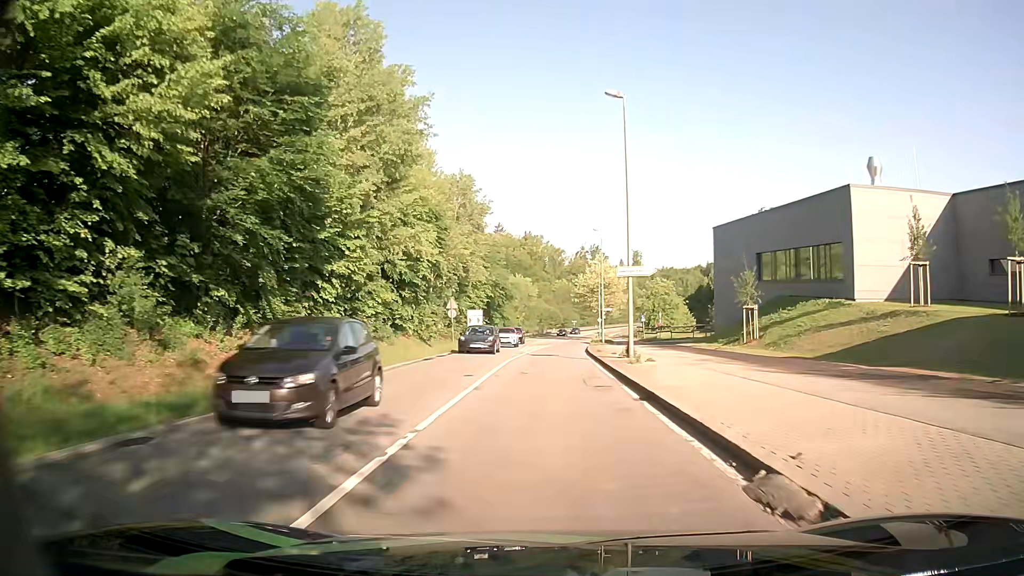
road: secondary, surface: asphalt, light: Day
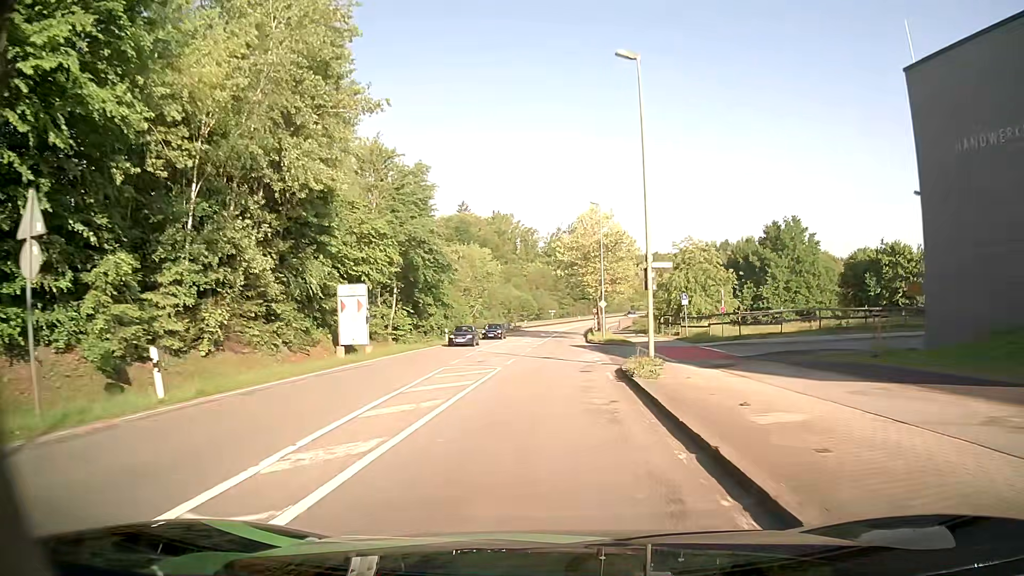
(+0.8, +38.5) m; +2°
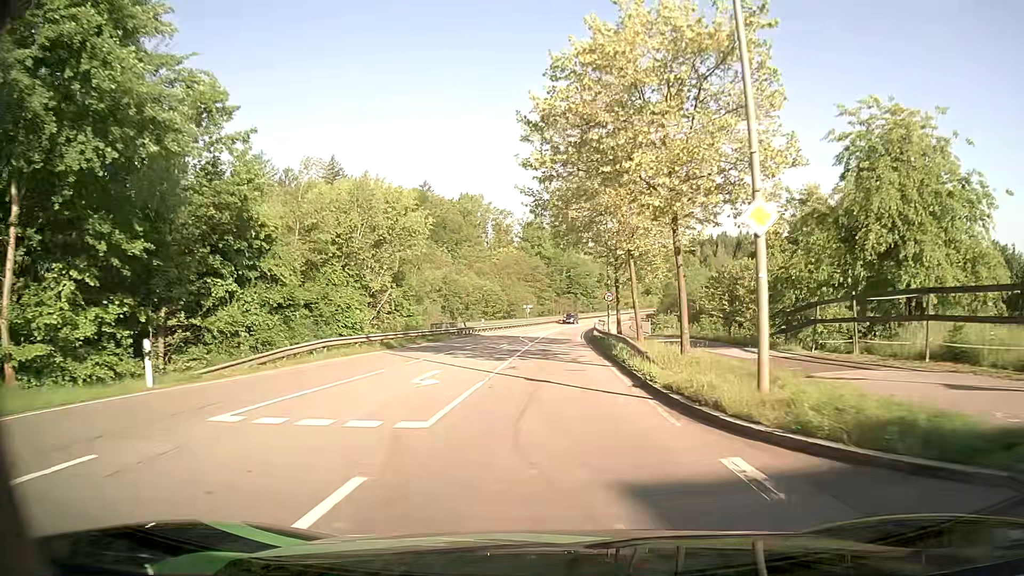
(+0.7, +39.9) m; +2°
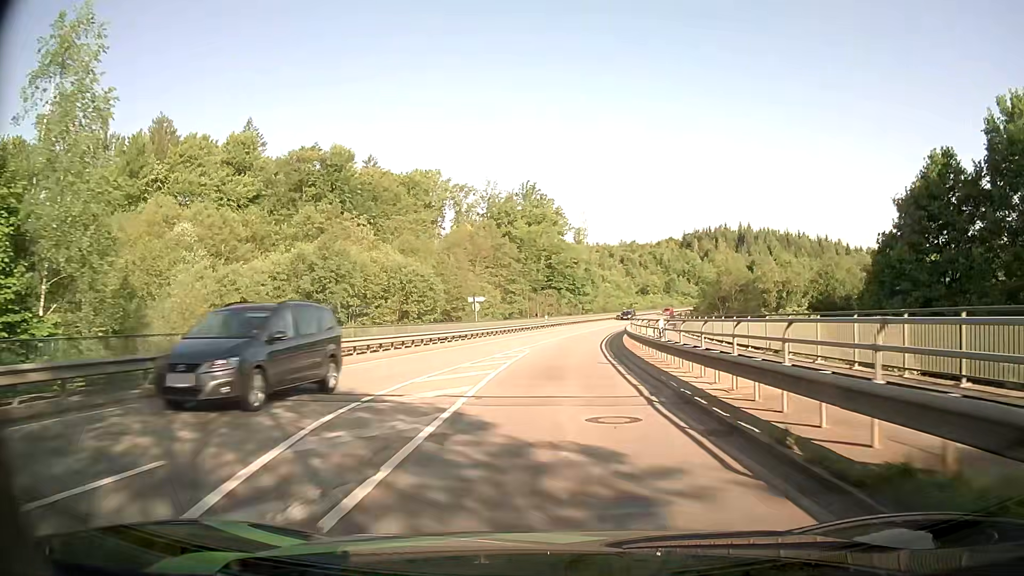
(+0.4, +43.6) m; +2°
